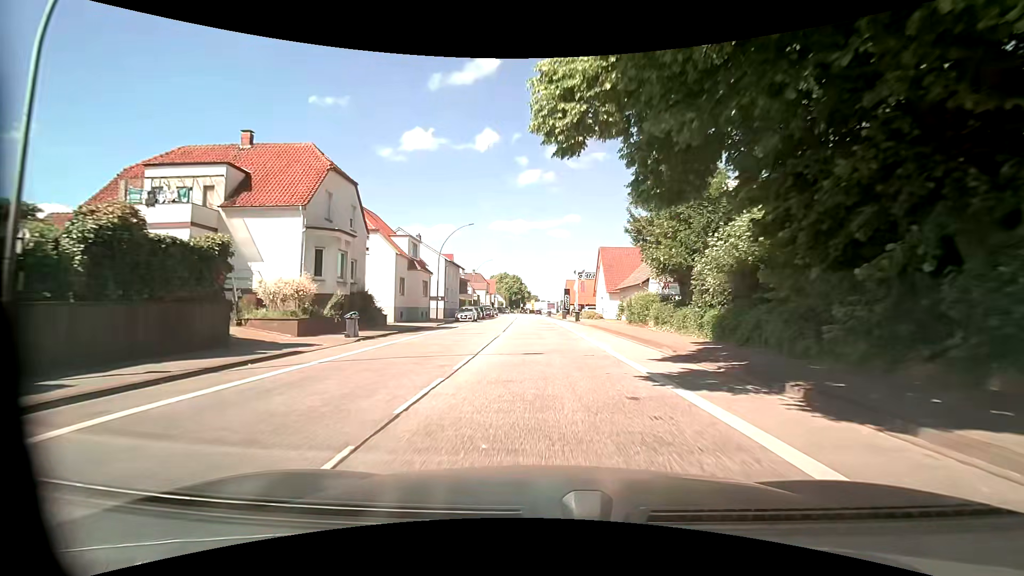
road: primary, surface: asphalt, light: Day
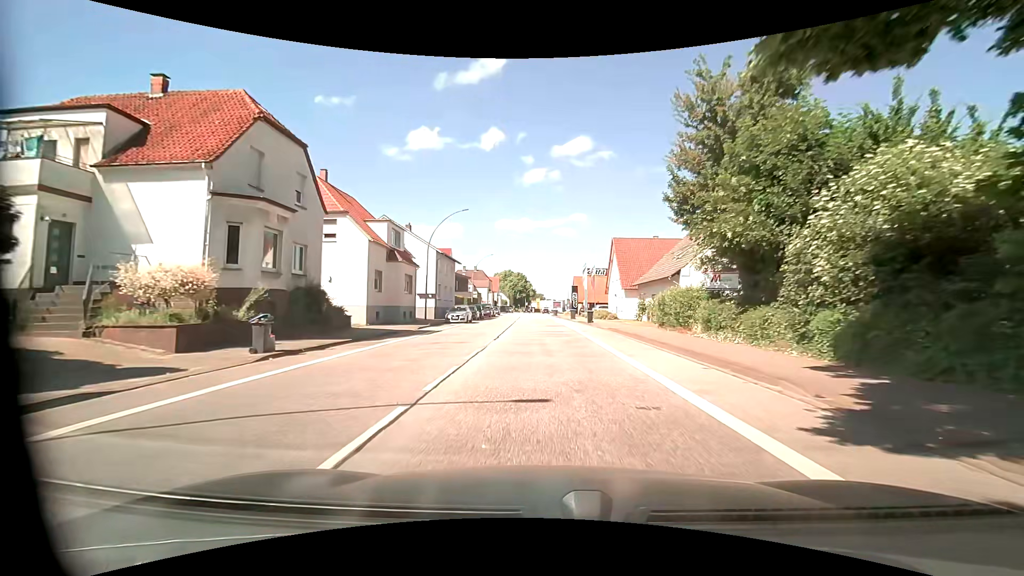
(0.0, +7.3) m; -1°
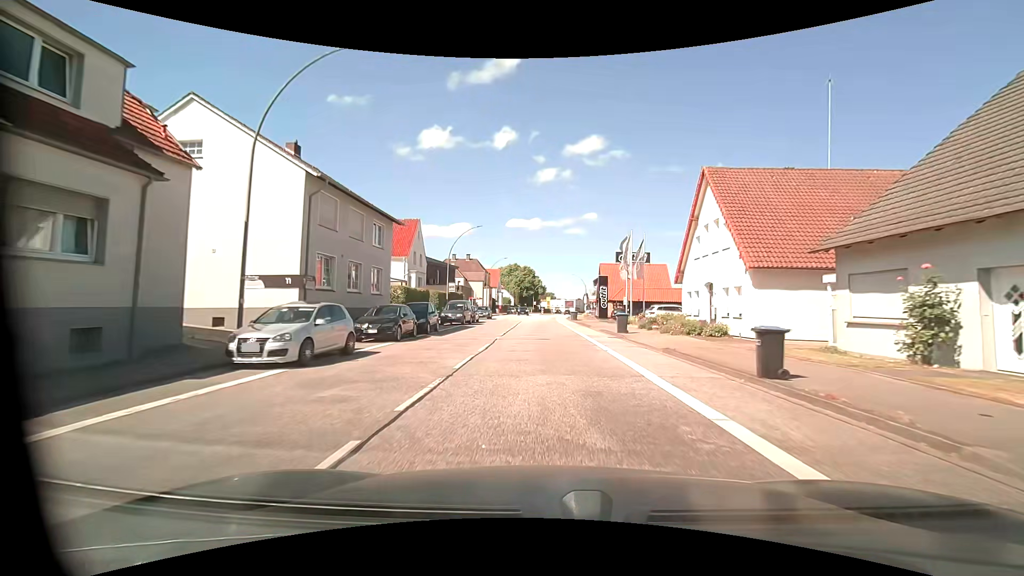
(0.0, +28.6) m; 0°
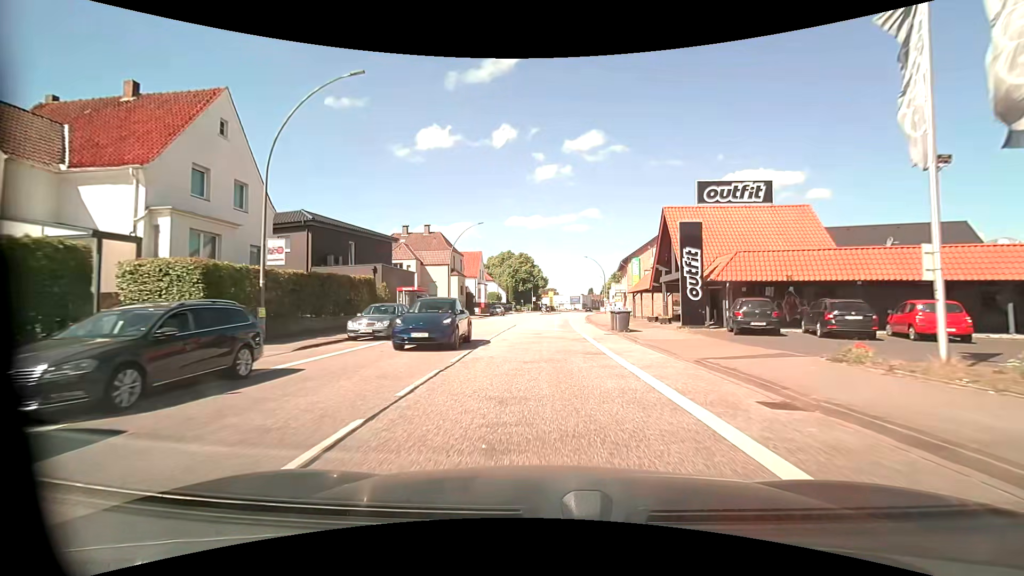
(-0.1, +35.3) m; 0°
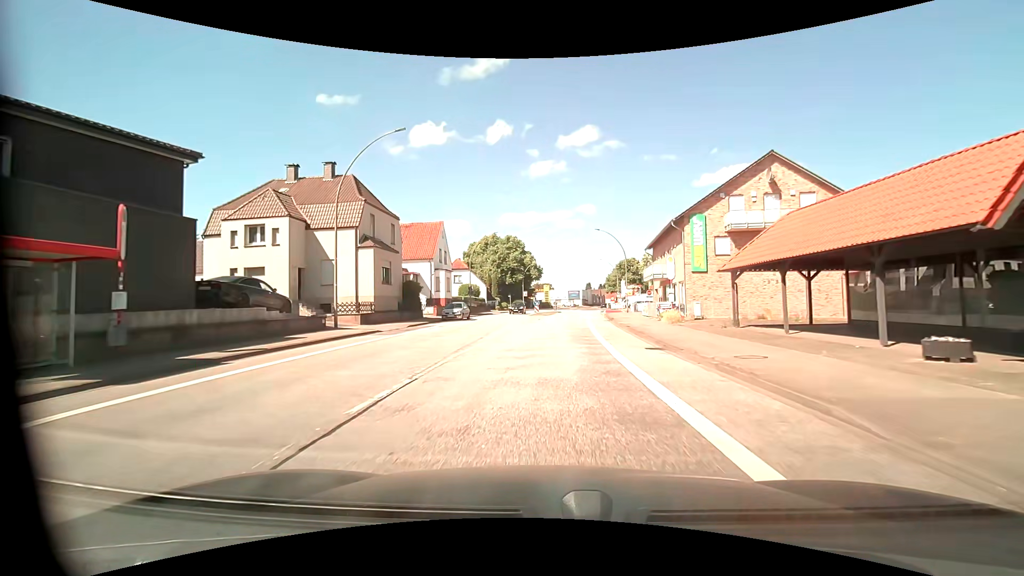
(+0.2, +27.6) m; +1°
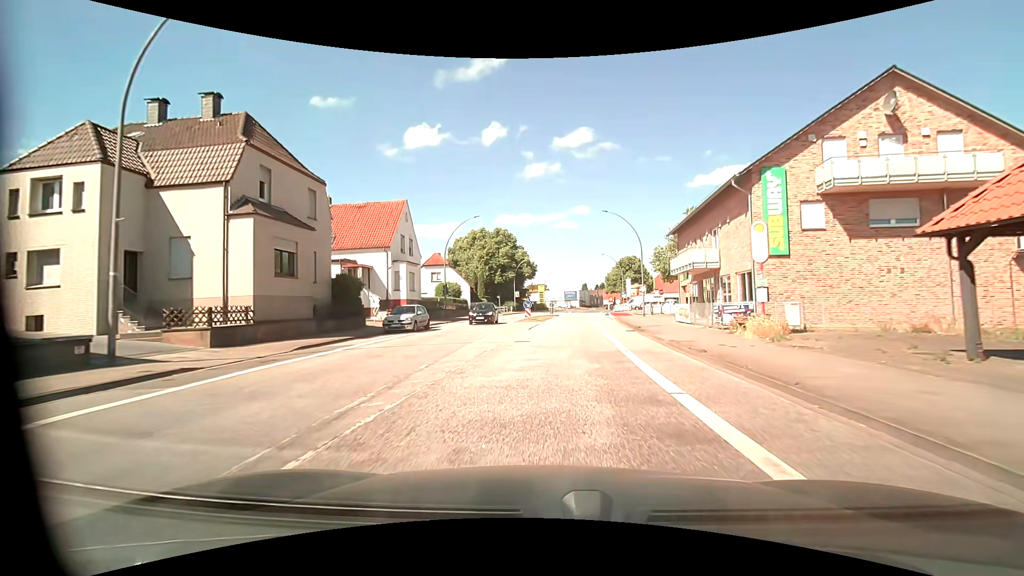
(+0.1, +12.5) m; 0°
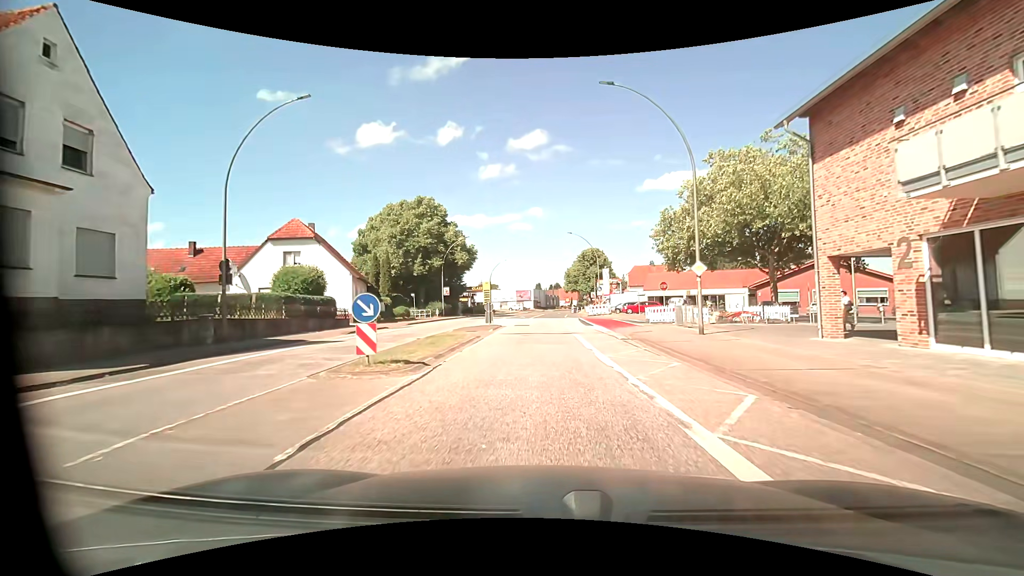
(+1.3, +27.7) m; +5°
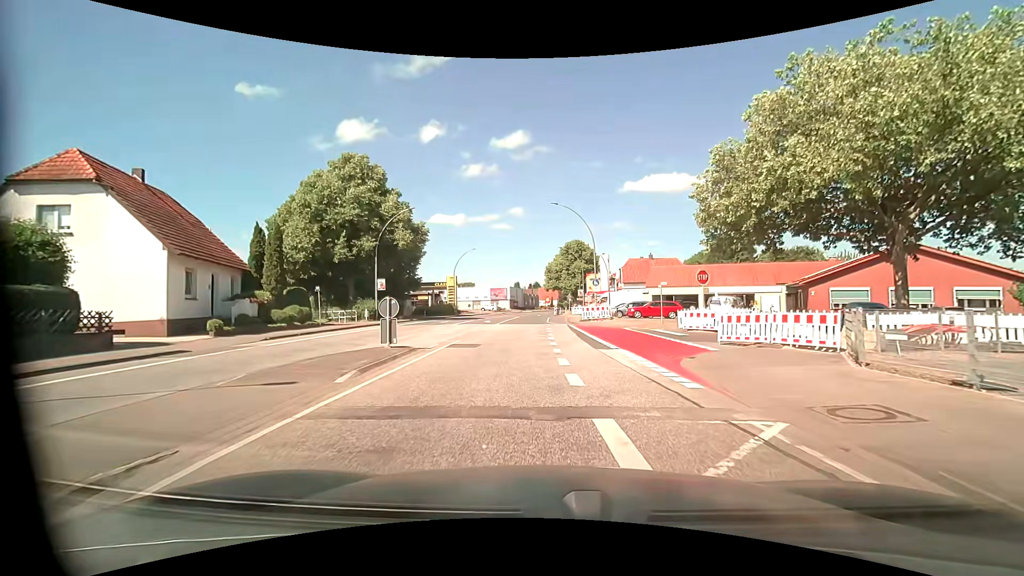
(+0.3, +17.2) m; +2°
(0, +10) (+2, +20) (+11, +23) (+20, +20) (+29, +16) (+39, +15) (+48, +11) (+58, +7) (+67, +4) (+77, +2) m
